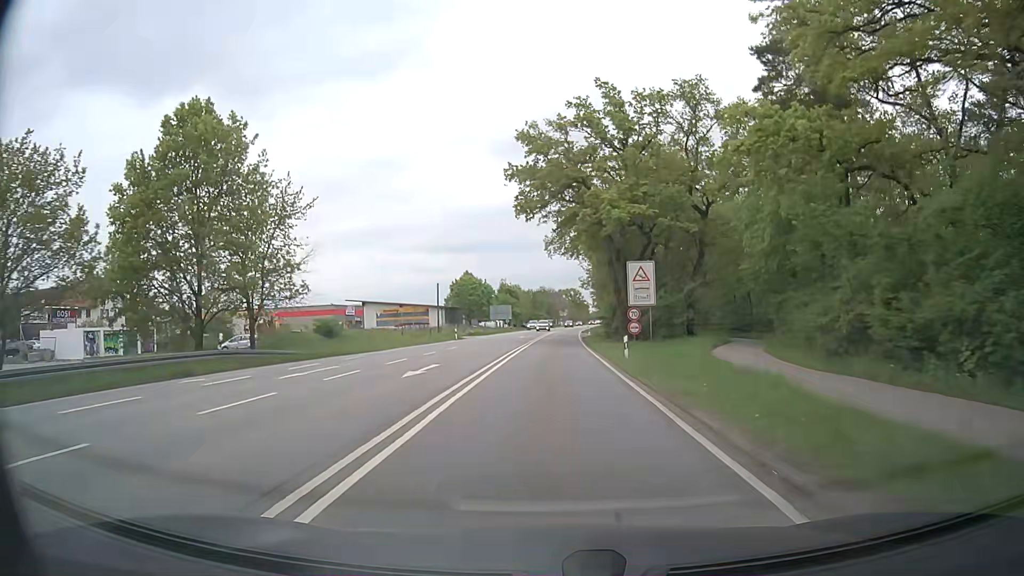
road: secondary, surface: asphalt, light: Day
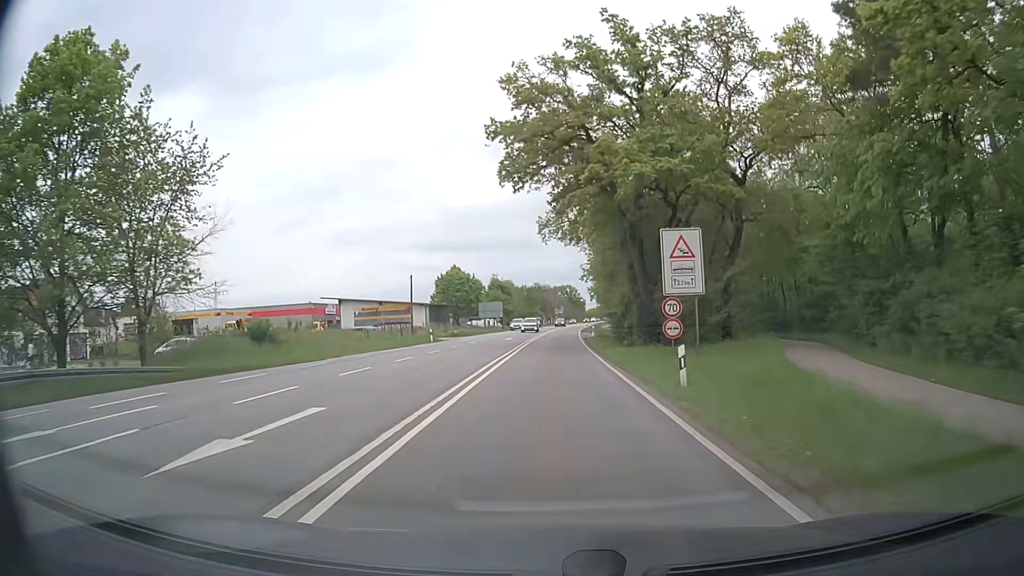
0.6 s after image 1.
(+0.1, +10.7) m; 0°
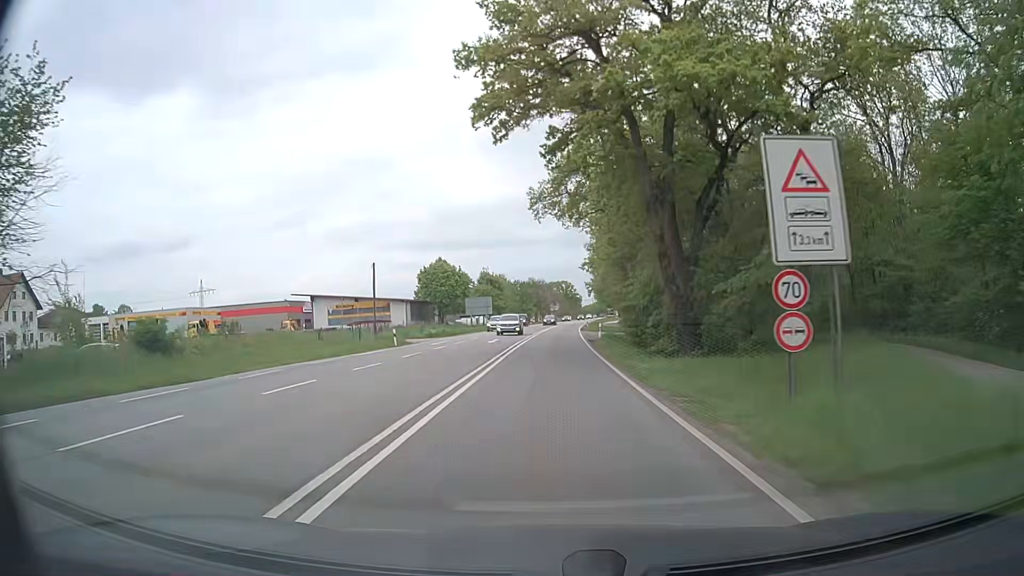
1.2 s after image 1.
(+0.1, +10.7) m; 0°
(0, +10) (0, +20) (0, +30) (+1, +40) (+1, +50) (+1, +60) (+2, +70) (+2, +80) (+3, +90) (+3, +100) m
